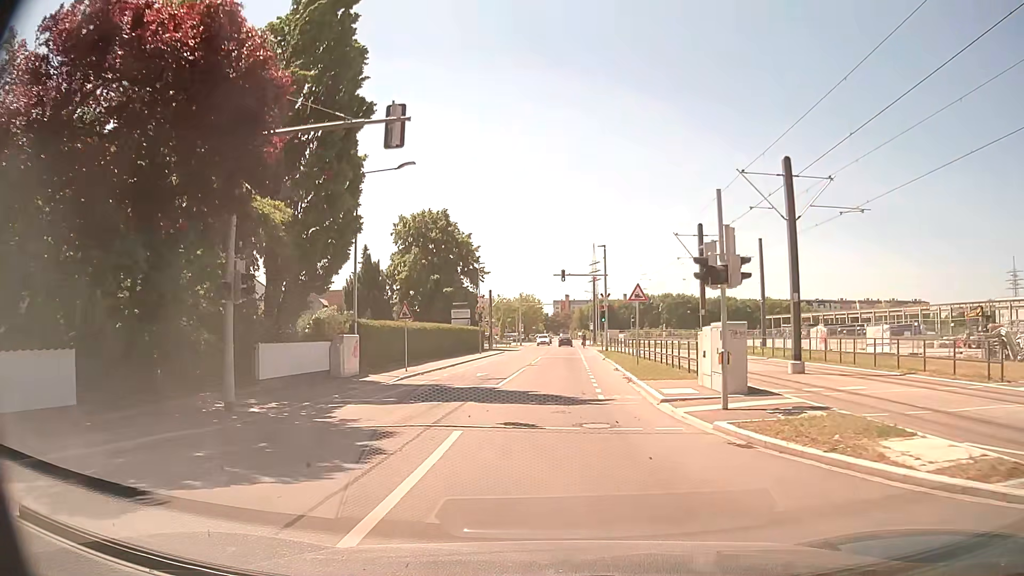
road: residential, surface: asphalt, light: Day
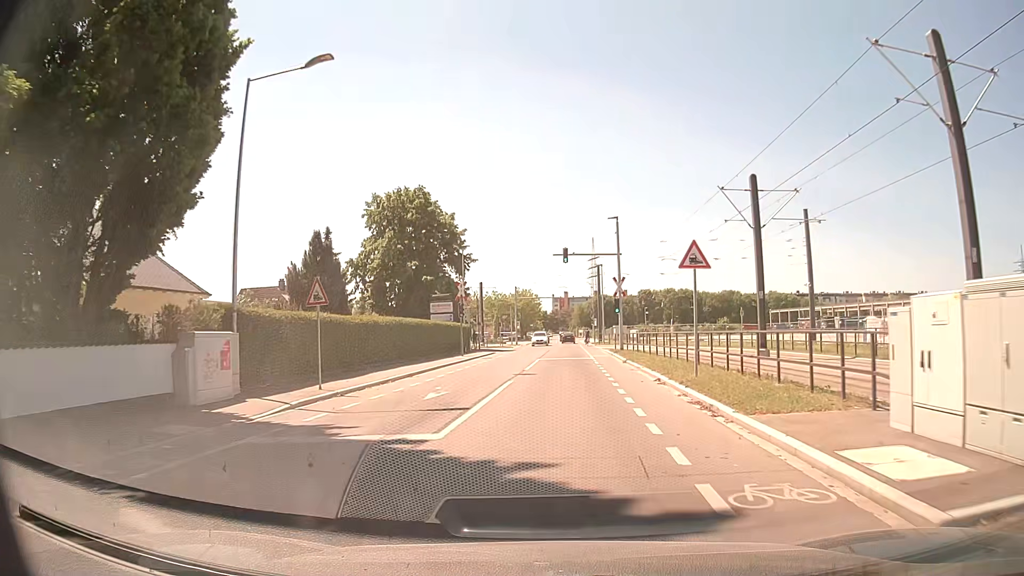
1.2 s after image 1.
(0.0, +11.2) m; +1°
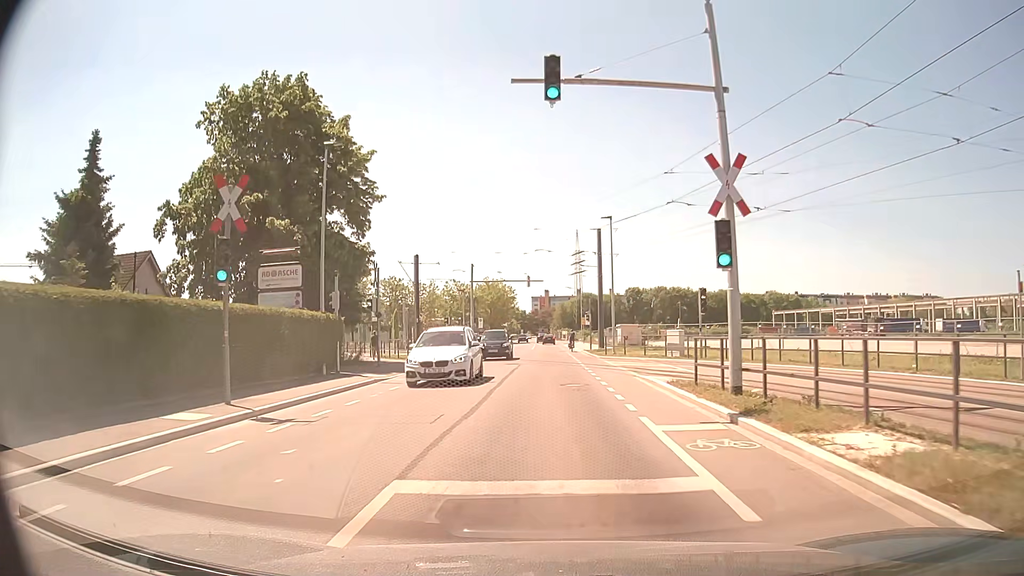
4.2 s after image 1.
(+0.6, +29.6) m; +2°
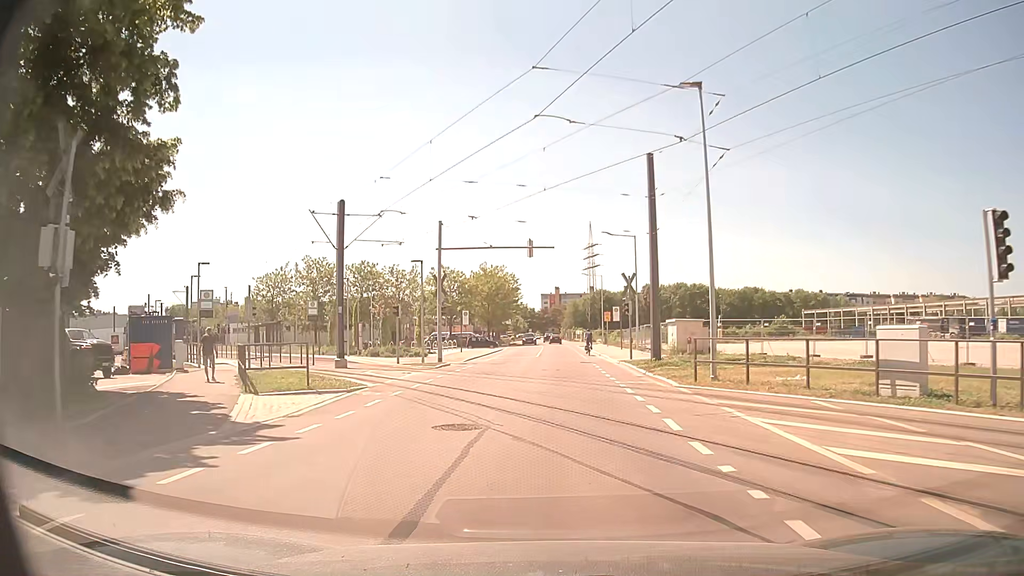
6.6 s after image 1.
(-0.2, +22.1) m; -2°
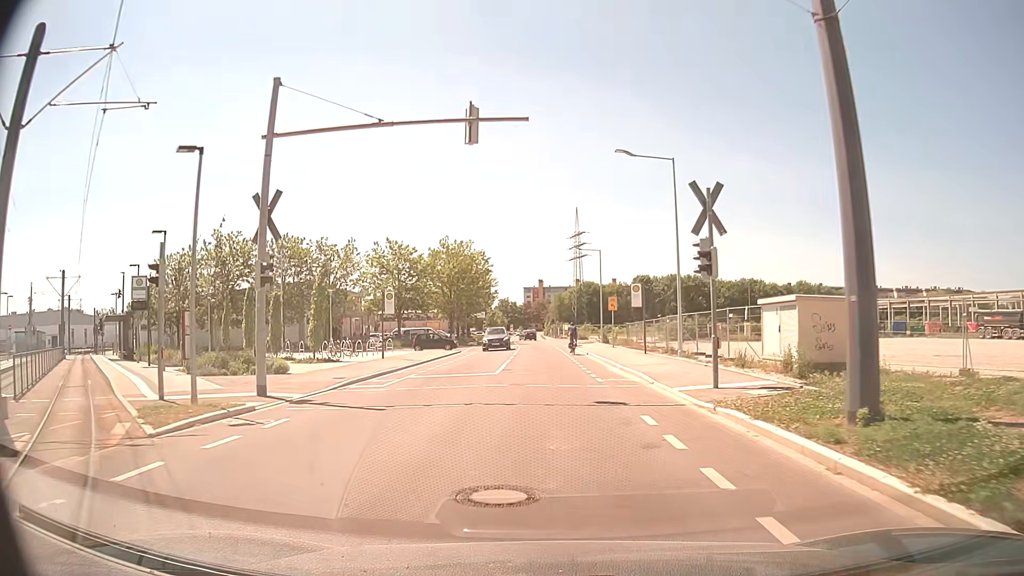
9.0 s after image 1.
(+0.6, +21.2) m; +2°
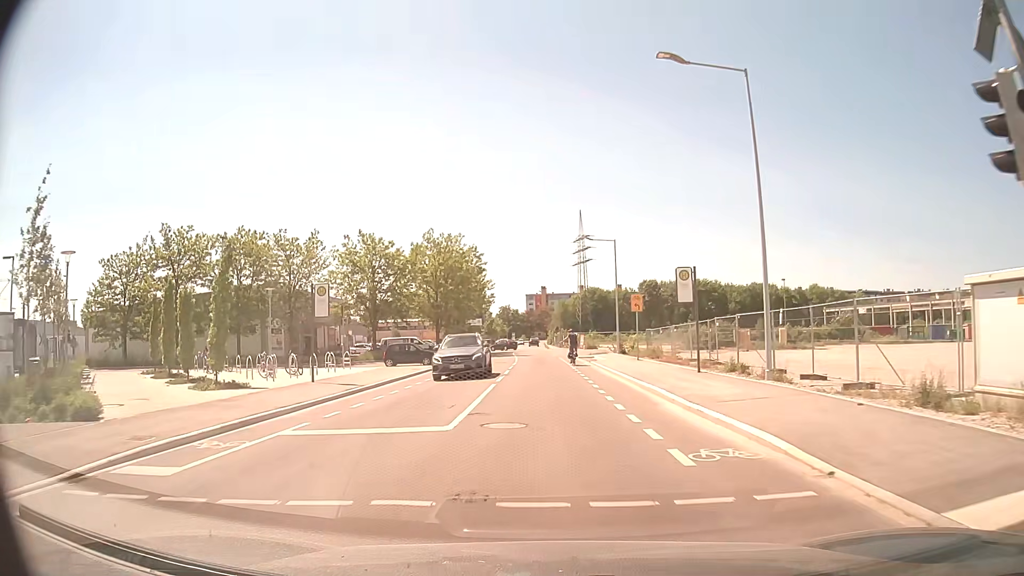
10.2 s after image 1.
(-0.1, +10.8) m; 0°
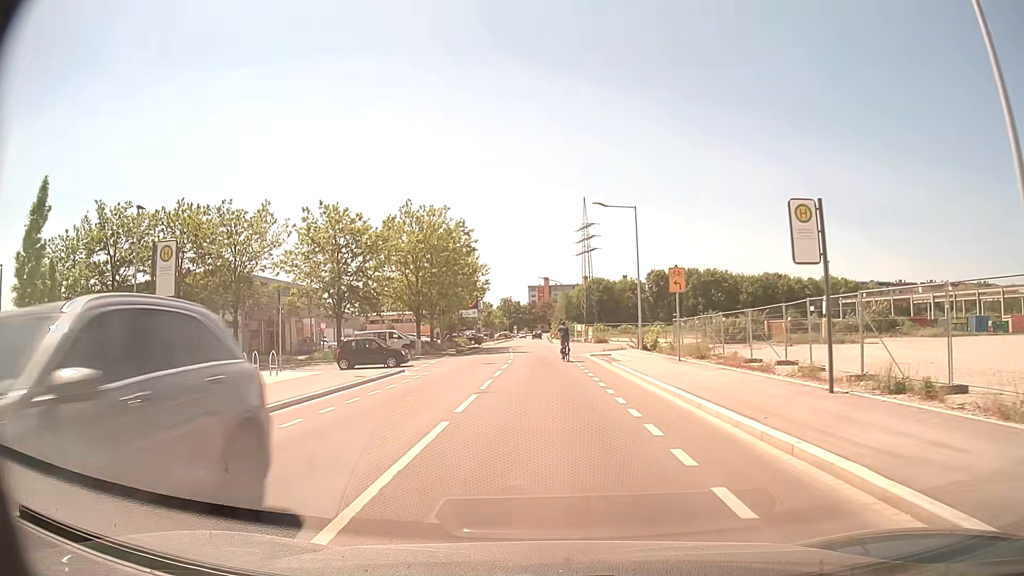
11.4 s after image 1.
(-0.1, +10.2) m; -1°
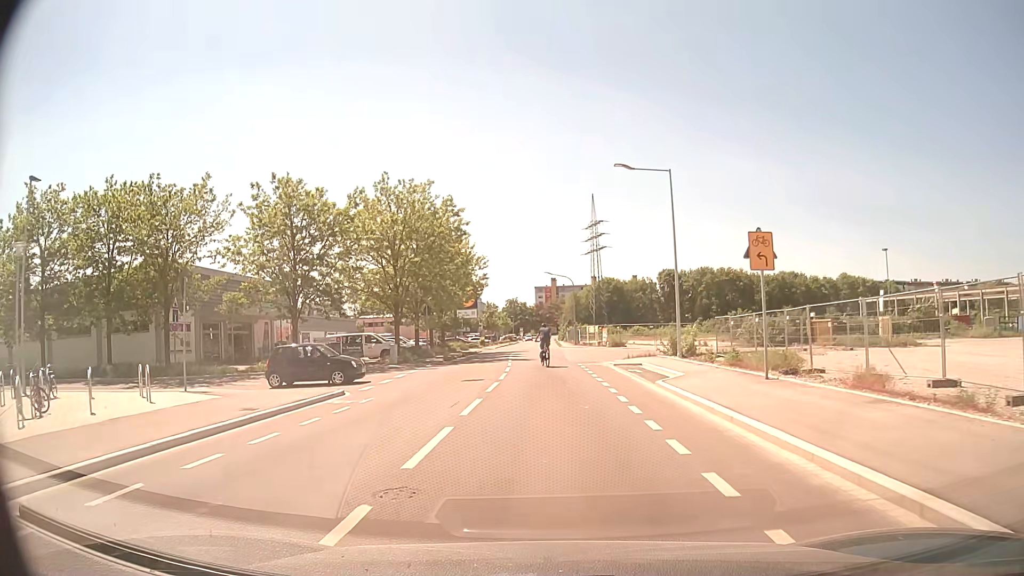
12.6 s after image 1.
(0.0, +9.2) m; -1°
(0, +10) (0, +20) (0, +30) (0, +40) (0, +50) (0, +60) (0, +70) (0, +80) (0, +90) (0, +100) m
